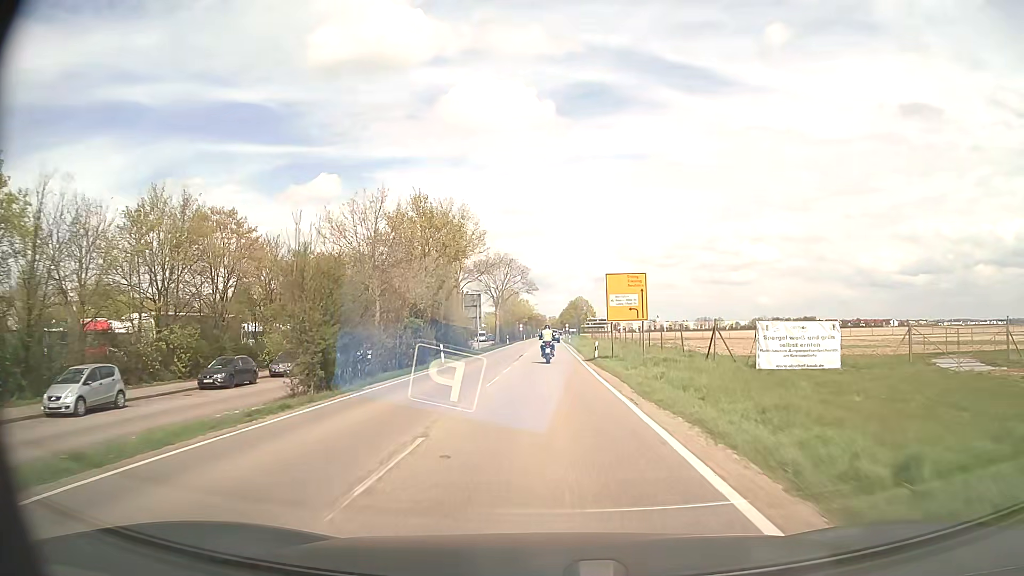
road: secondary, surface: asphalt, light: Day
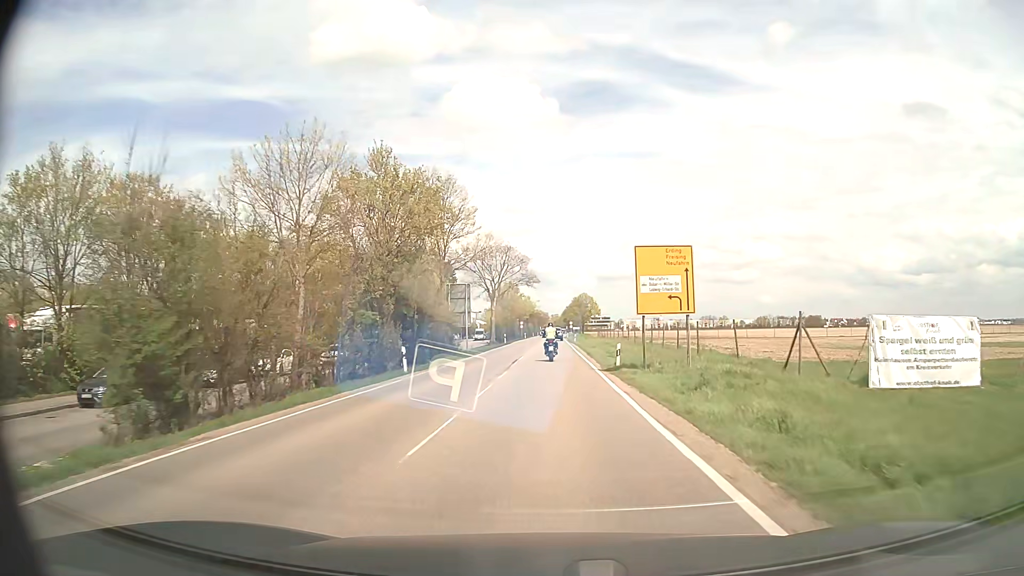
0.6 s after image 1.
(0.0, +9.7) m; 0°
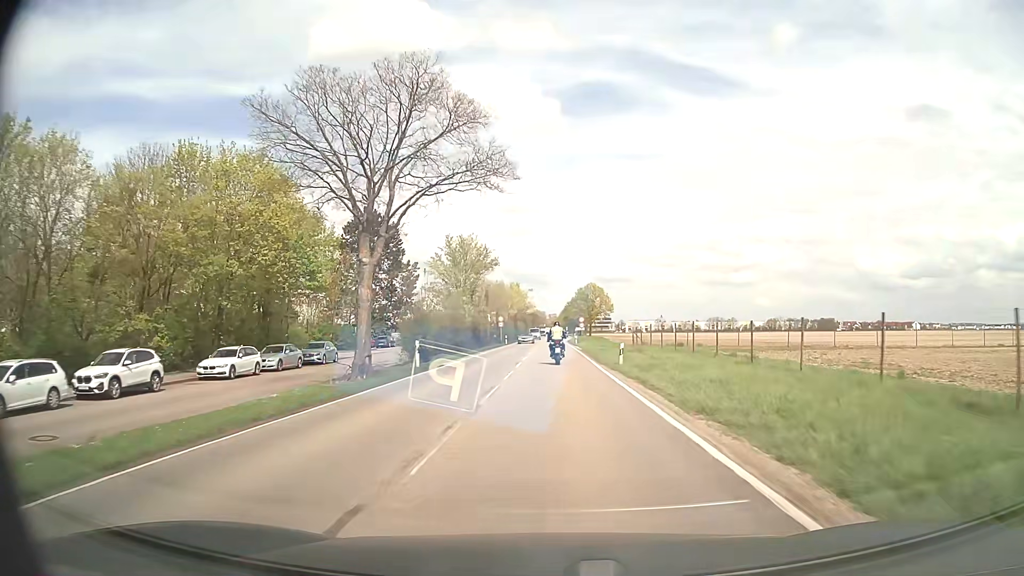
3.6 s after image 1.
(-0.1, +49.3) m; 0°
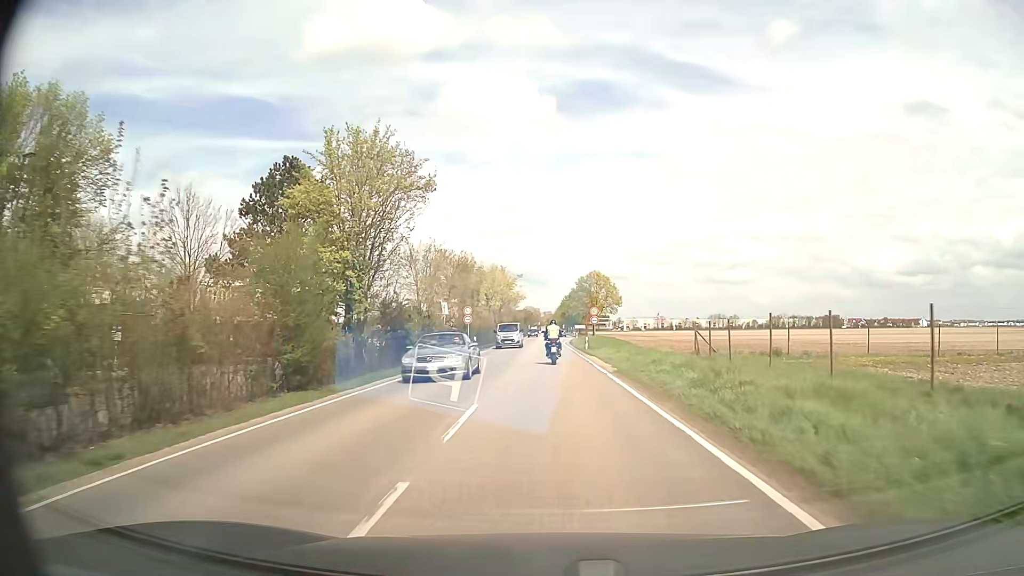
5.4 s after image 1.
(0.0, +28.0) m; +1°
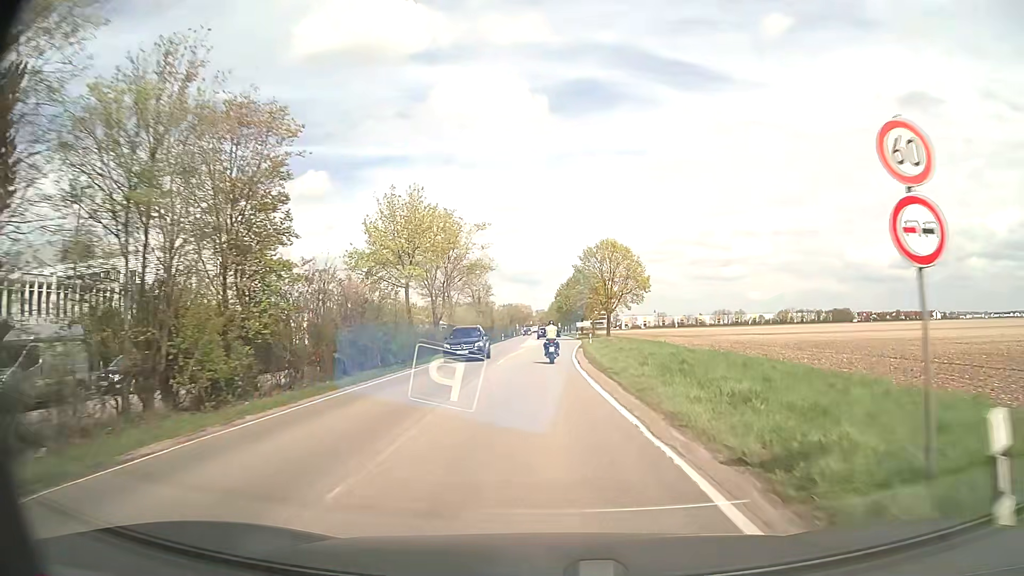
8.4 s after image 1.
(0.0, +44.9) m; 0°
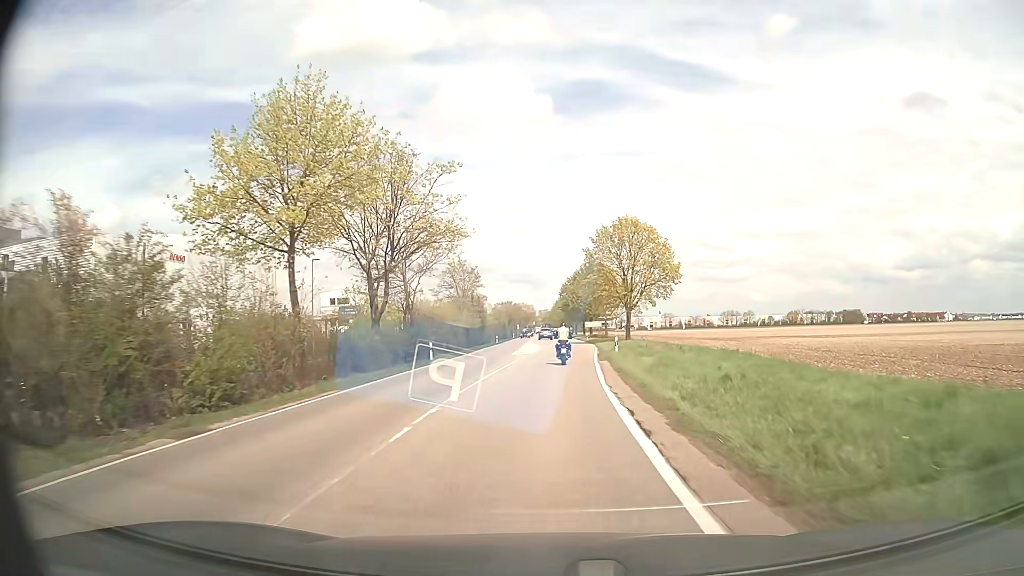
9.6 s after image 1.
(0.0, +18.1) m; 0°
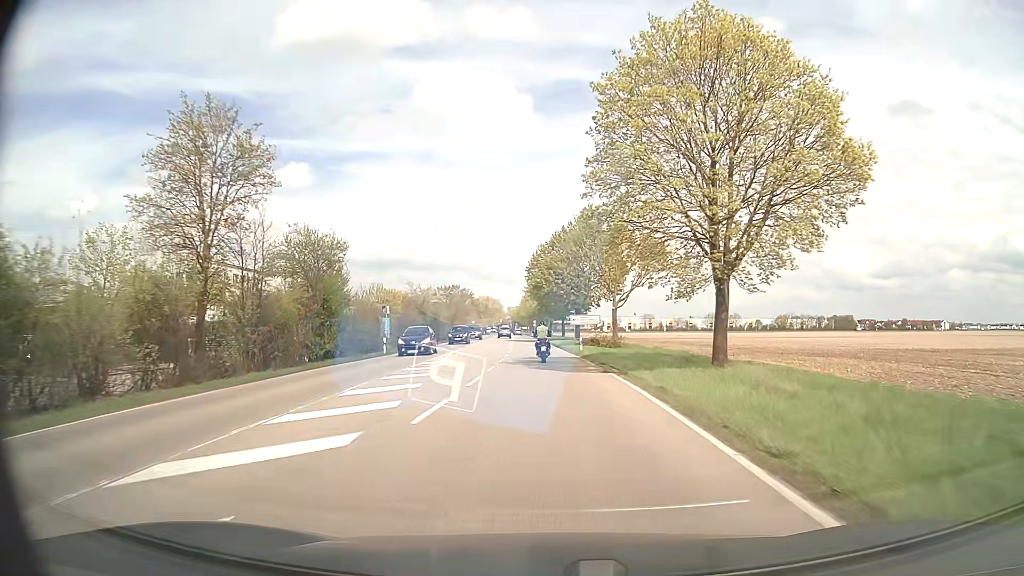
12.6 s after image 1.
(+1.4, +46.2) m; +3°
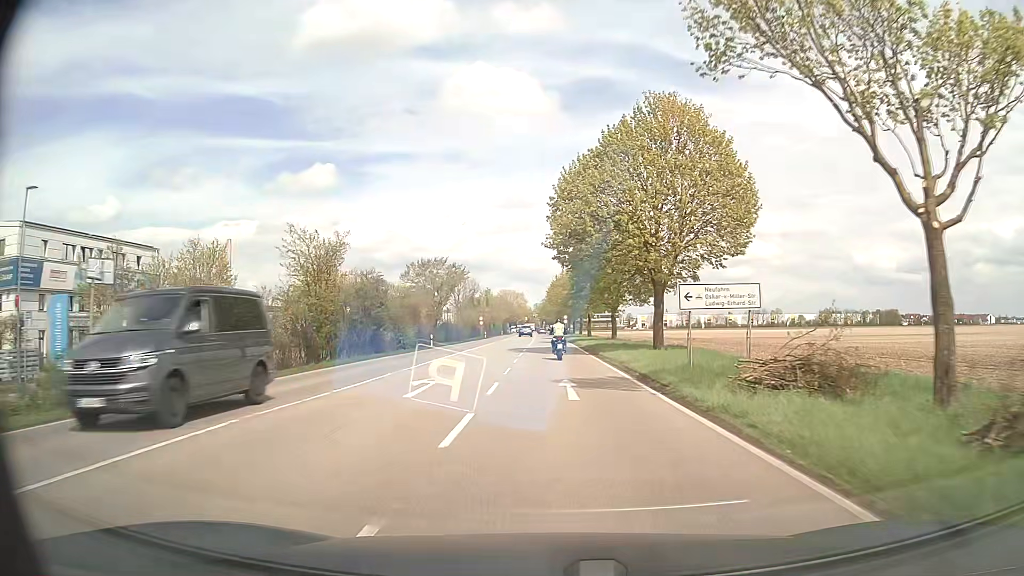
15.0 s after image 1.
(-1.0, +38.0) m; -3°
(0, +10) (0, +20) (0, +30) (0, +40) (0, +50) (0, +60) (0, +70) (0, +80) (0, +90) (0, +100) m
